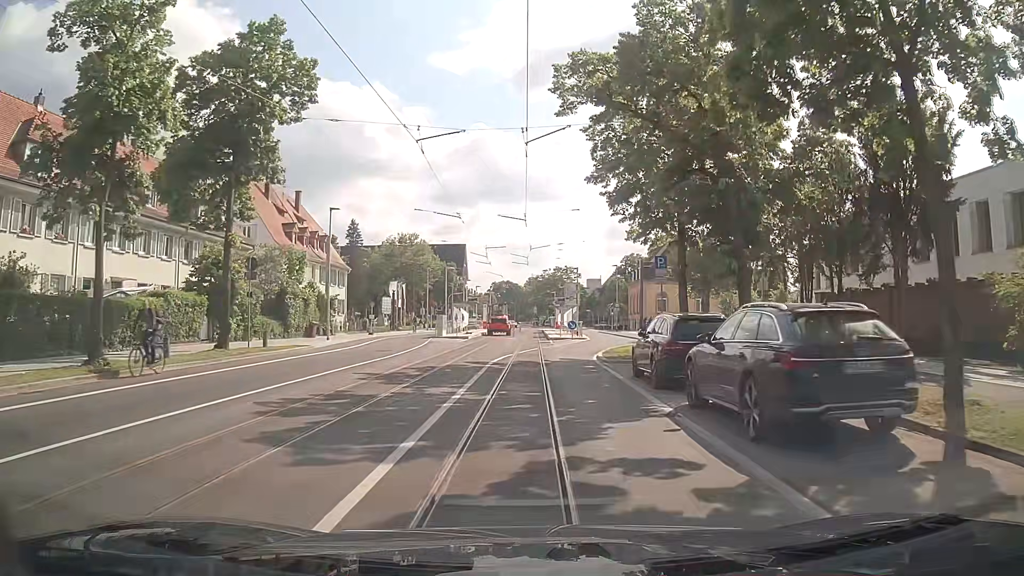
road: secondary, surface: asphalt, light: Day
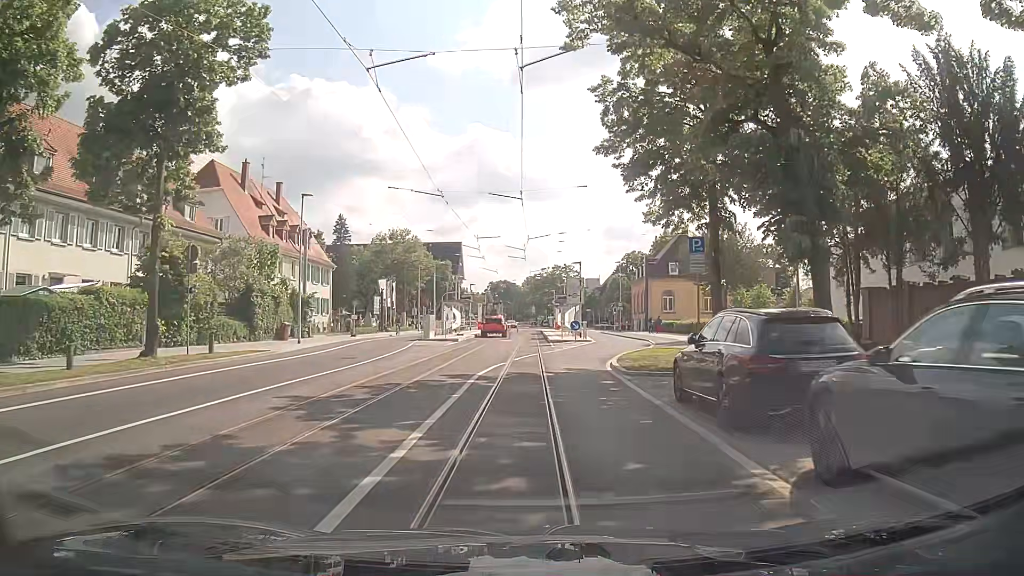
(0.0, +5.0) m; 0°
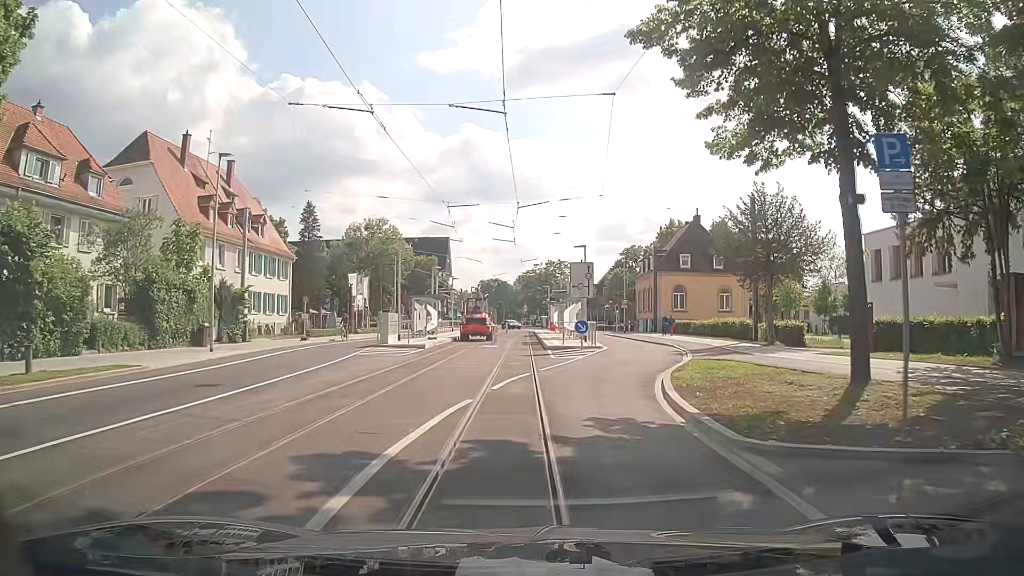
(0.0, +9.8) m; 0°
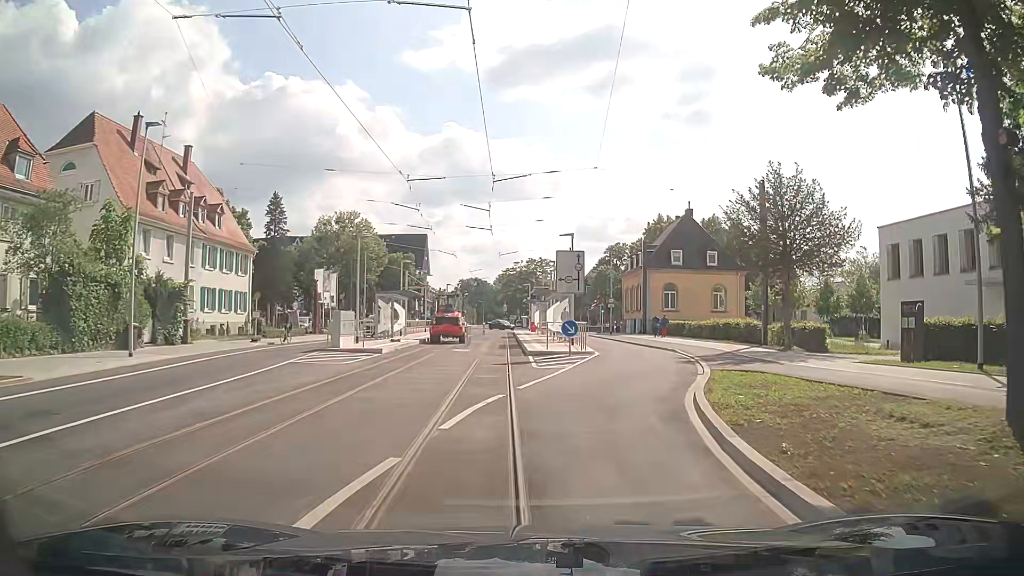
(+0.1, +4.9) m; +2°
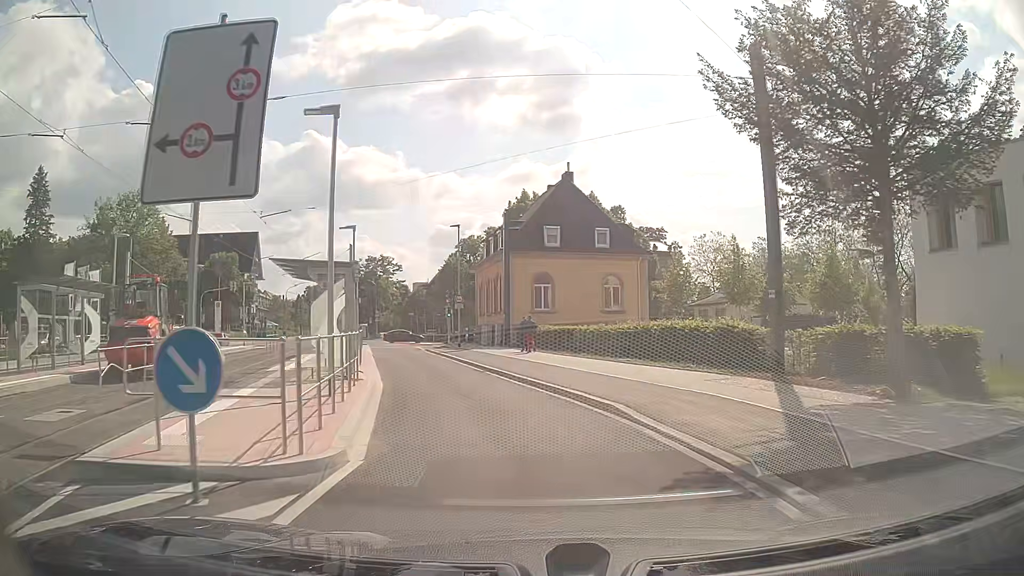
(+2.4, +18.9) m; +12°
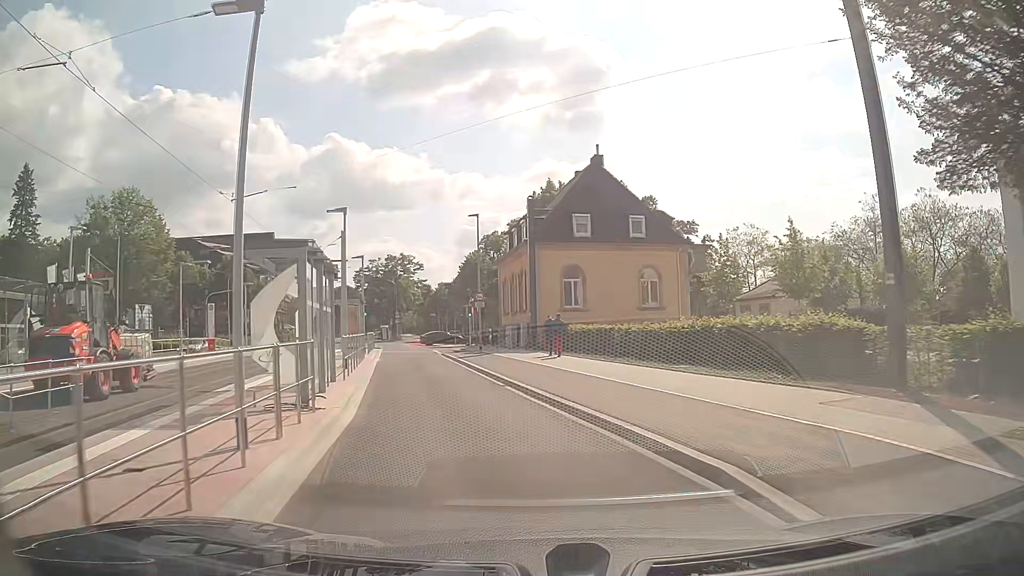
(0.0, +4.7) m; -2°
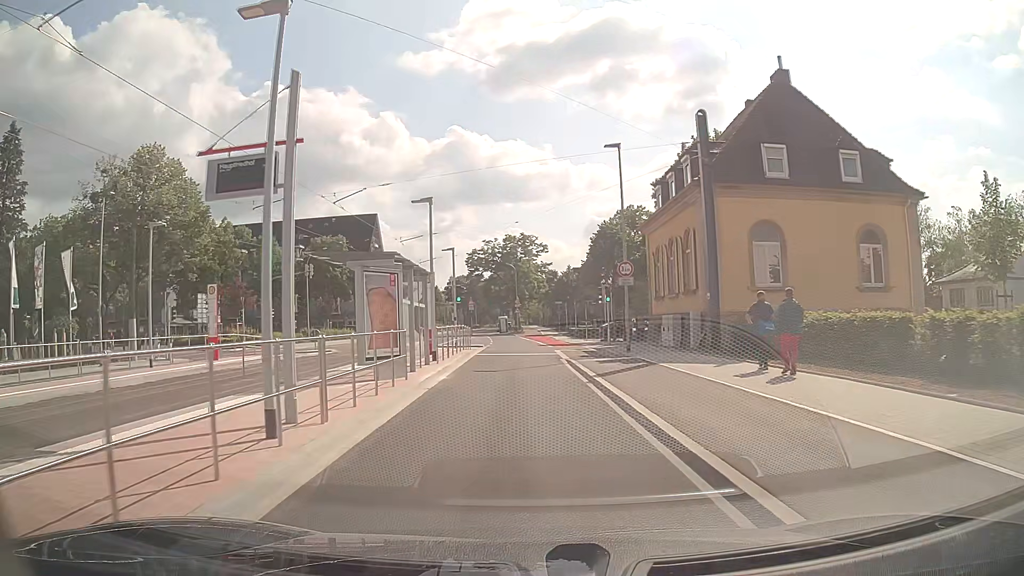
(-1.6, +14.4) m; -12°
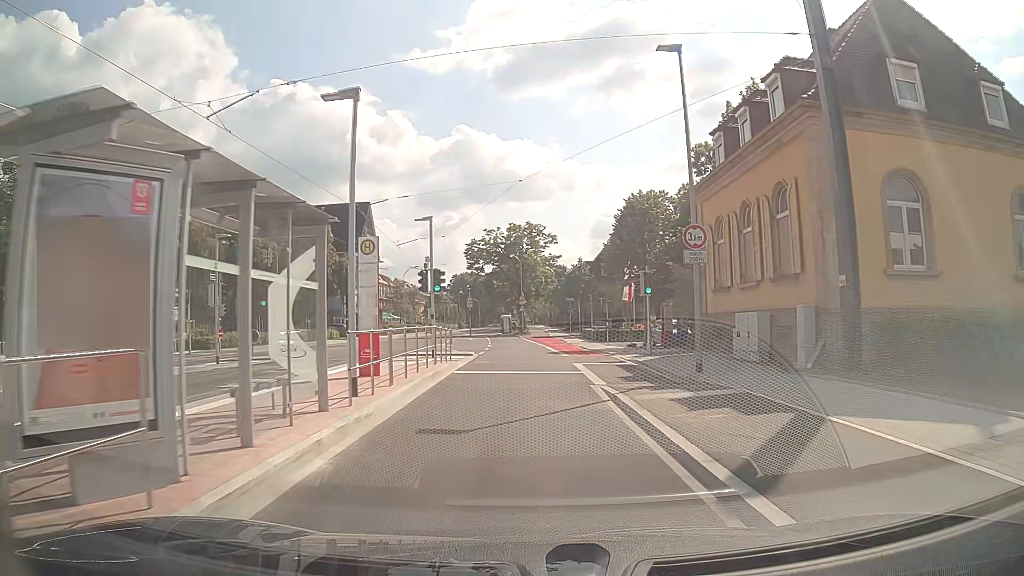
(0.0, +10.2) m; 0°
(0, +10) (0, +20) (0, +30) (-1, +40) (-1, +50) (-2, +60) (-3, +70) (-5, +80) (-6, +90) (-7, +100) m
